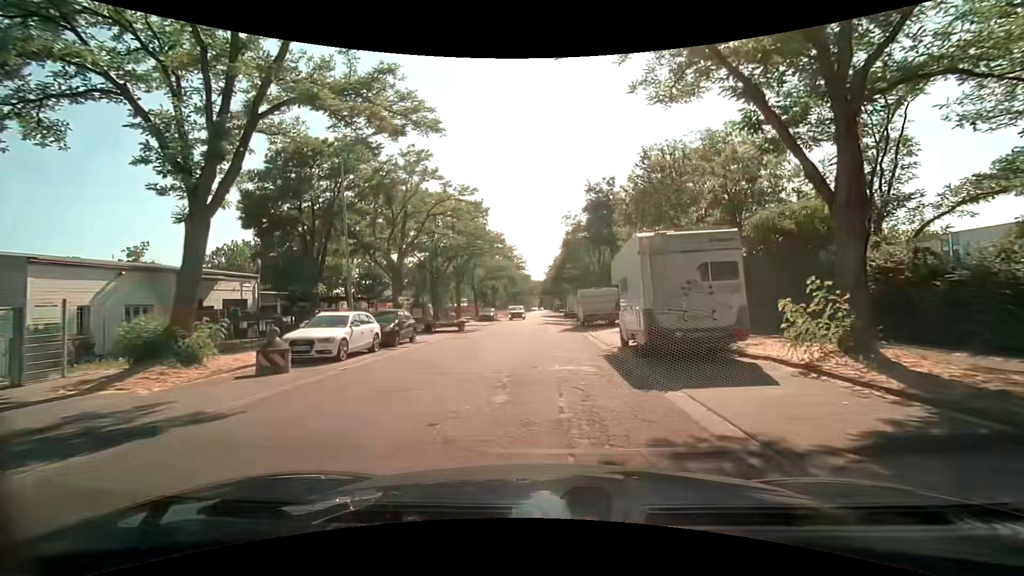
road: residential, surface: asphalt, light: Day
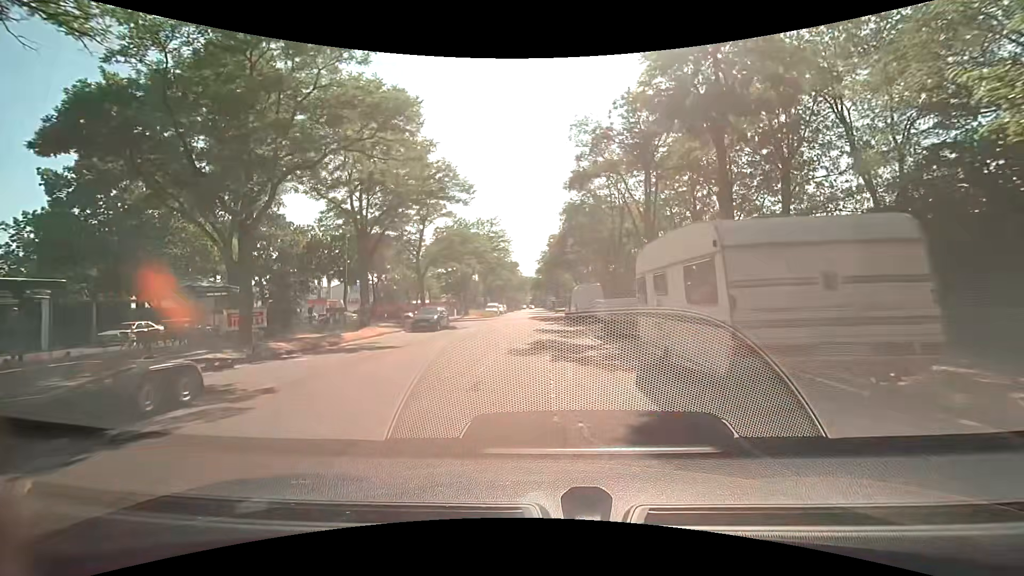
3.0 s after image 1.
(0.0, +25.4) m; 0°
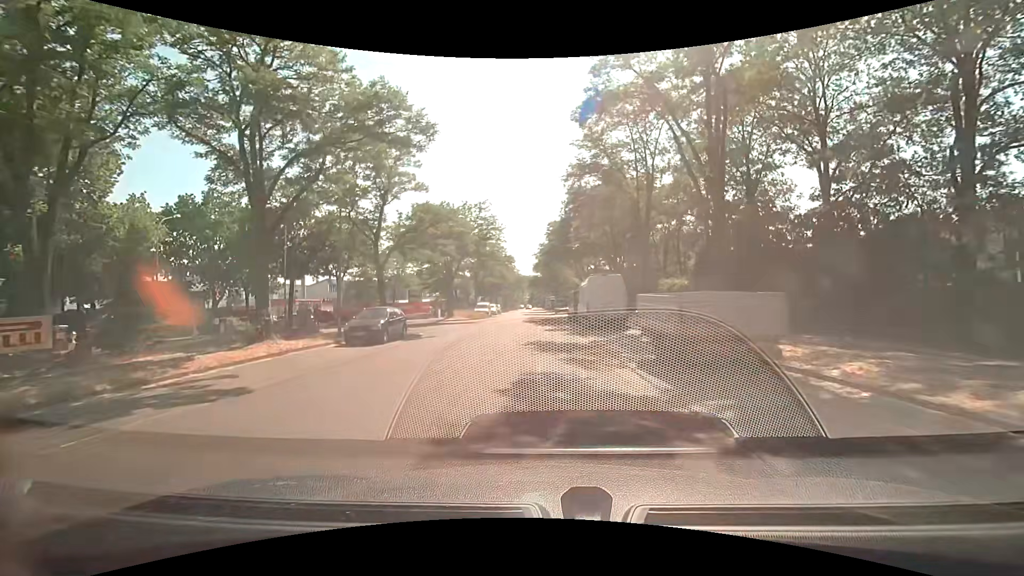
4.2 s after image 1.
(0.0, +9.4) m; 0°
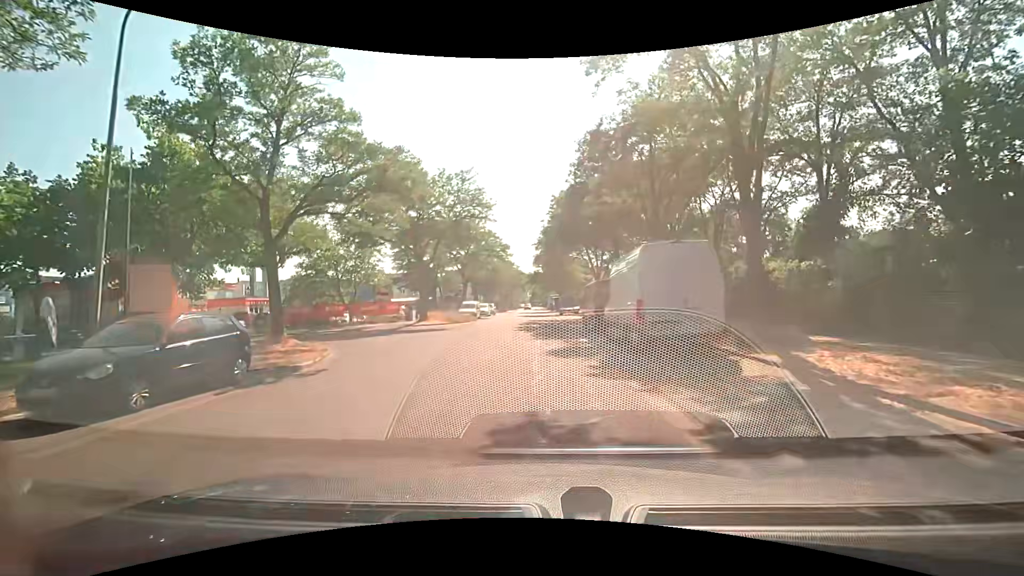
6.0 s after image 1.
(0.0, +12.1) m; -1°
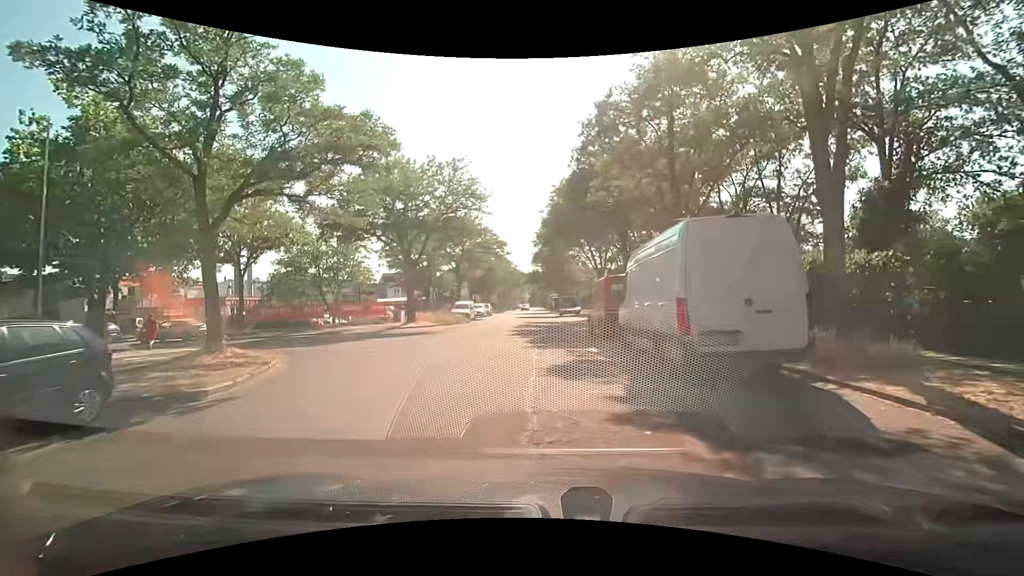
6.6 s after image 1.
(0.0, +3.3) m; -1°
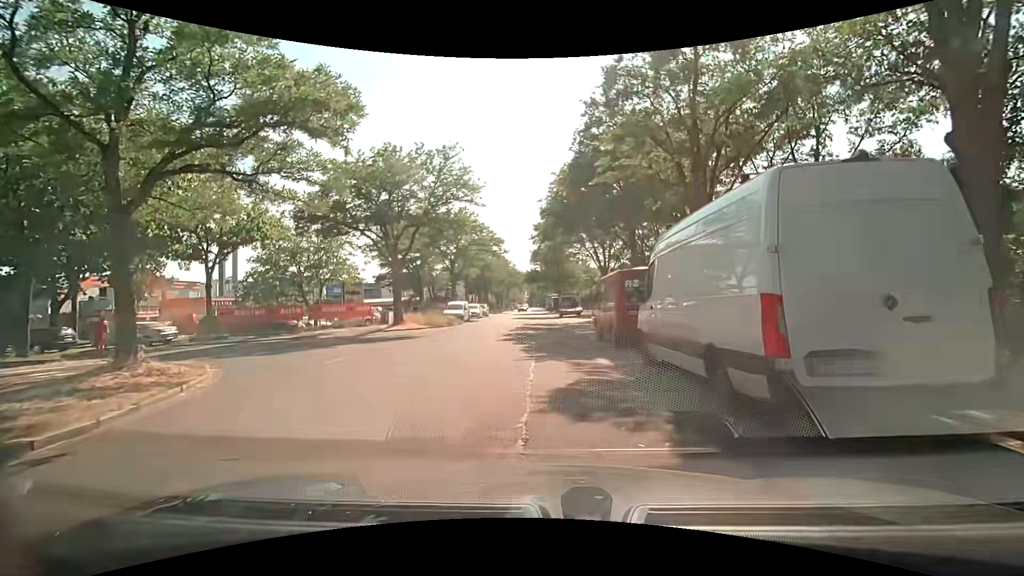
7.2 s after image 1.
(+0.1, +3.0) m; +2°
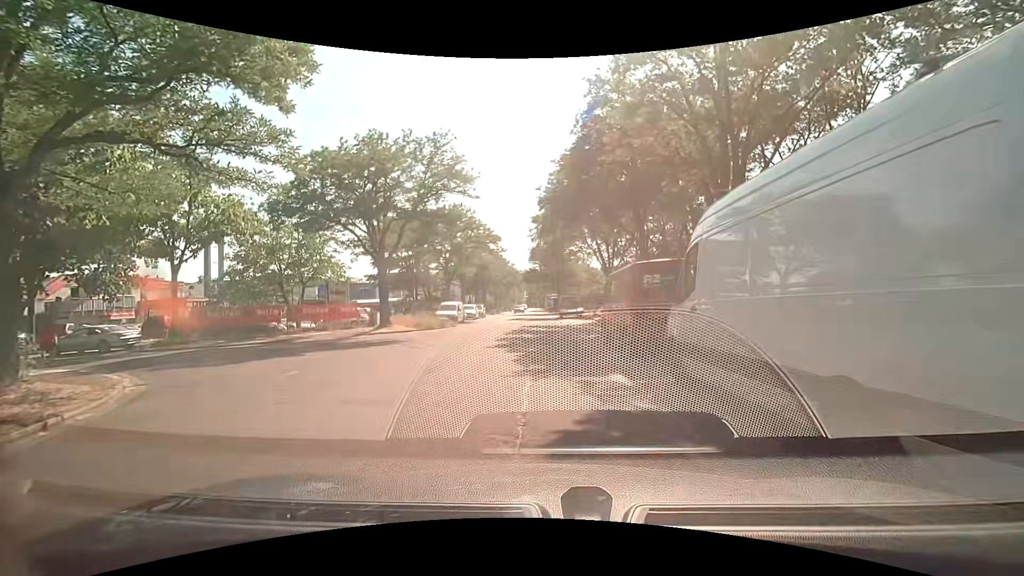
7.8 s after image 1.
(0.0, +2.6) m; 0°
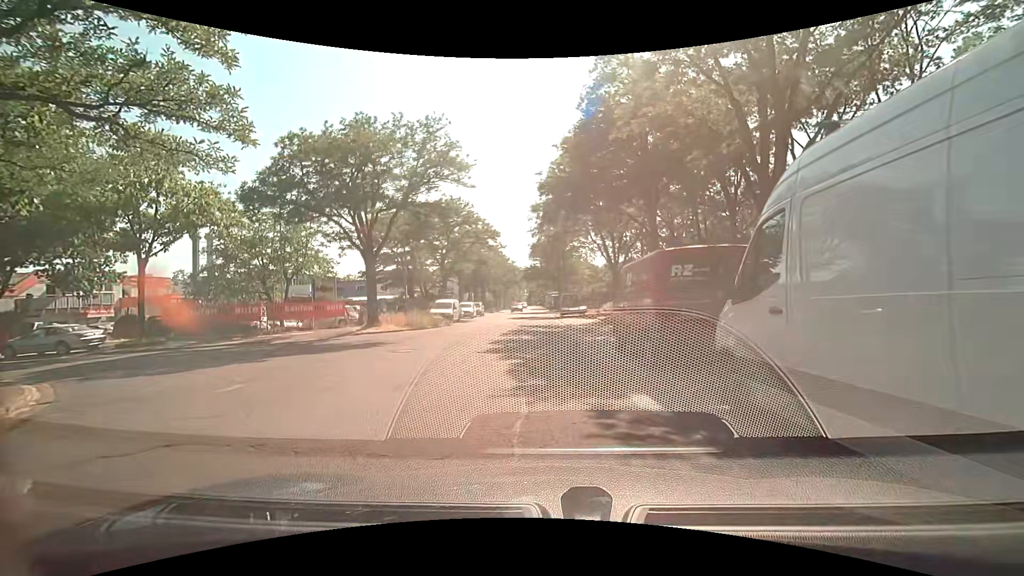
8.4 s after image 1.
(0.0, +2.2) m; 0°
